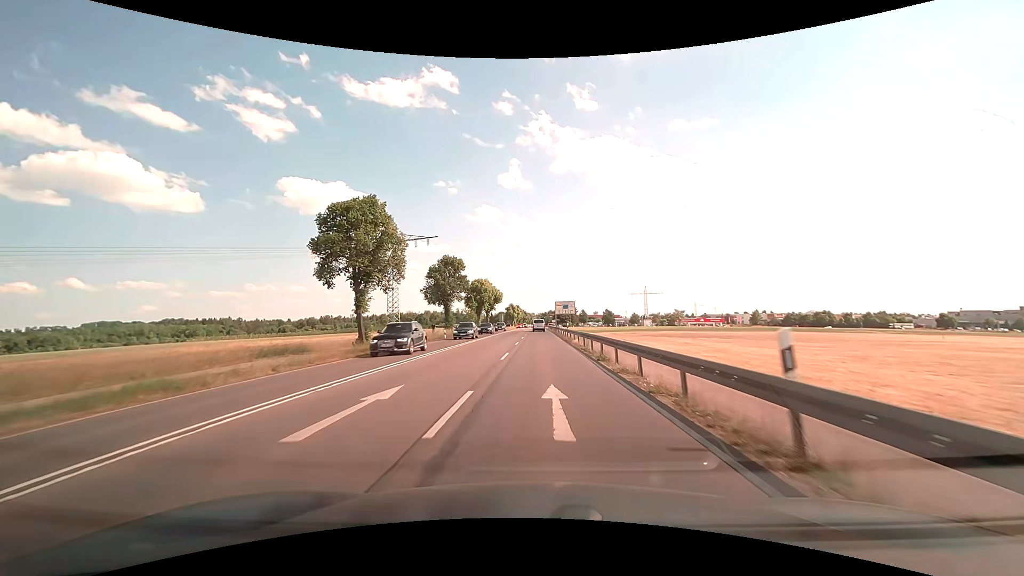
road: secondary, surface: asphalt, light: Day
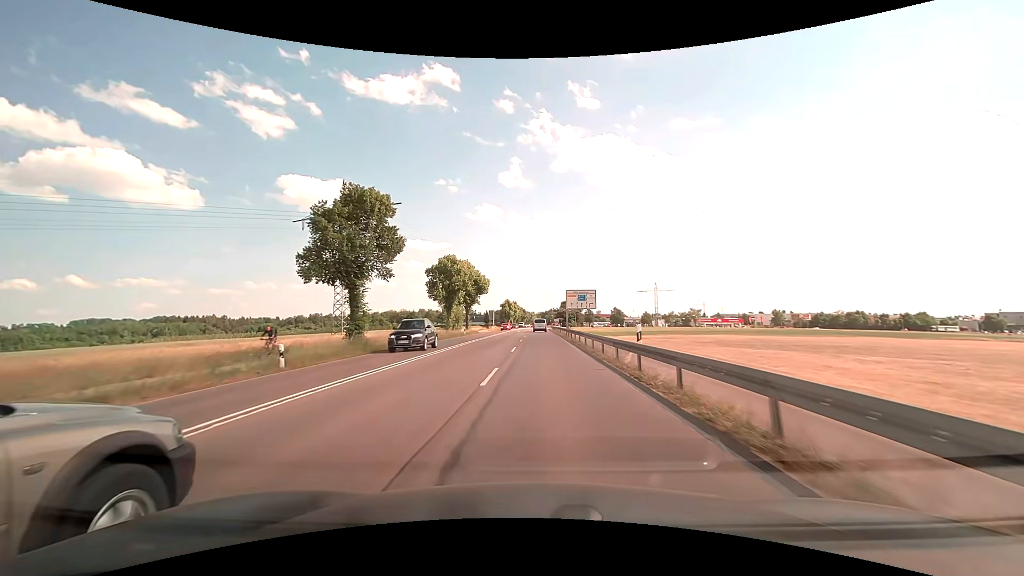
(+0.1, +31.3) m; 0°
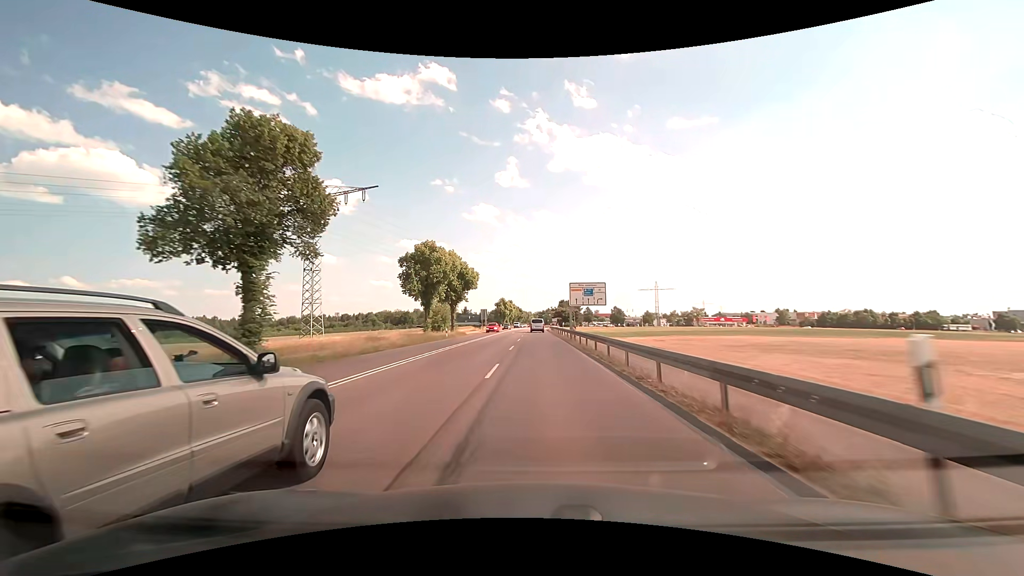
(0.0, +10.5) m; 0°
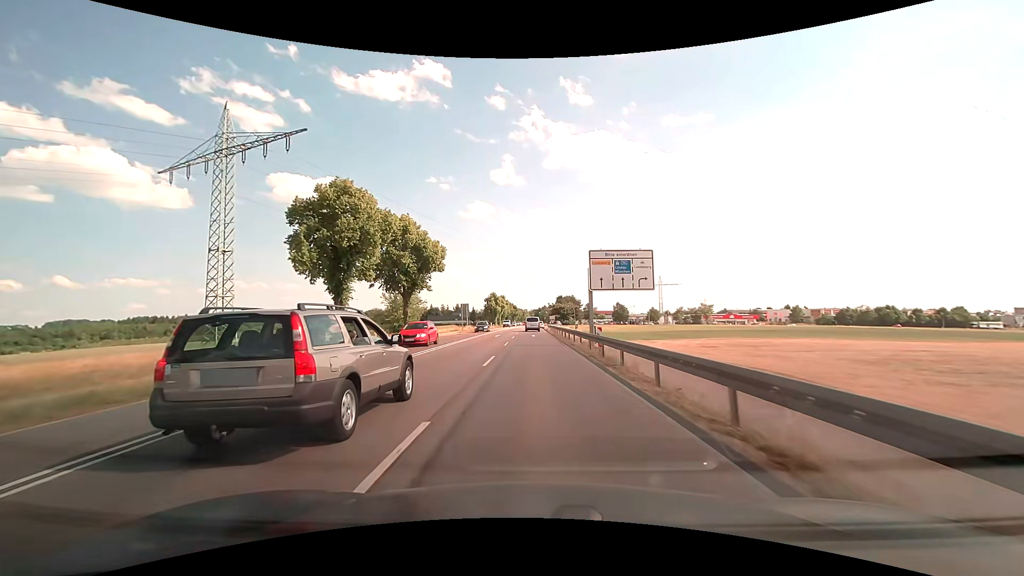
(+0.1, +21.1) m; 0°
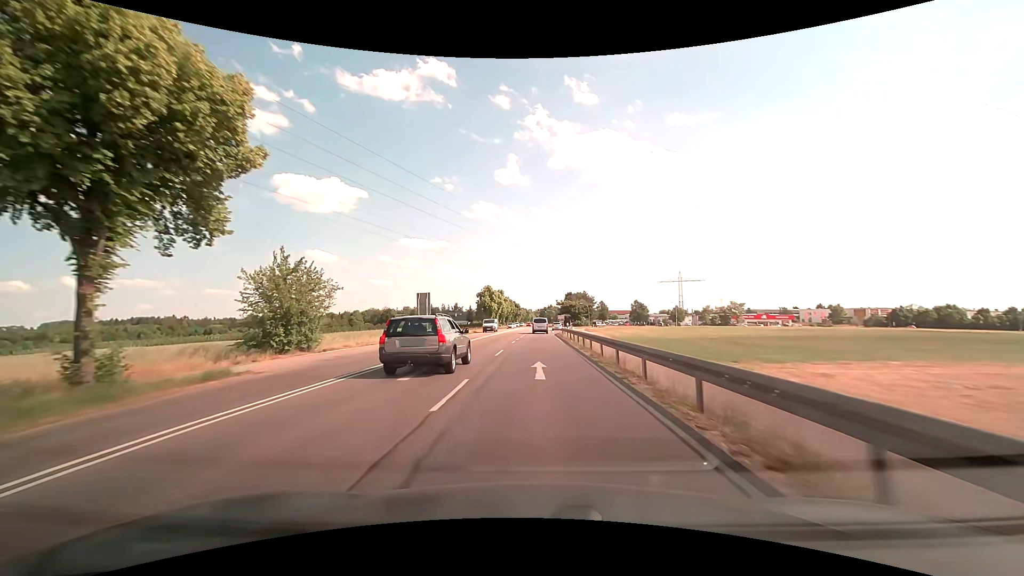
(-0.1, +31.0) m; 0°
